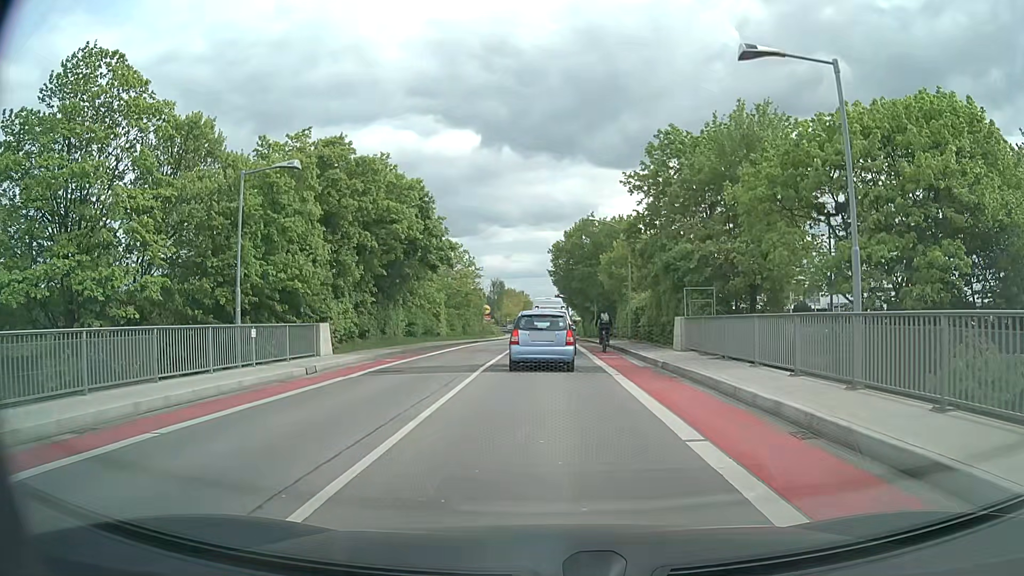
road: tertiary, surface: asphalt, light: Day
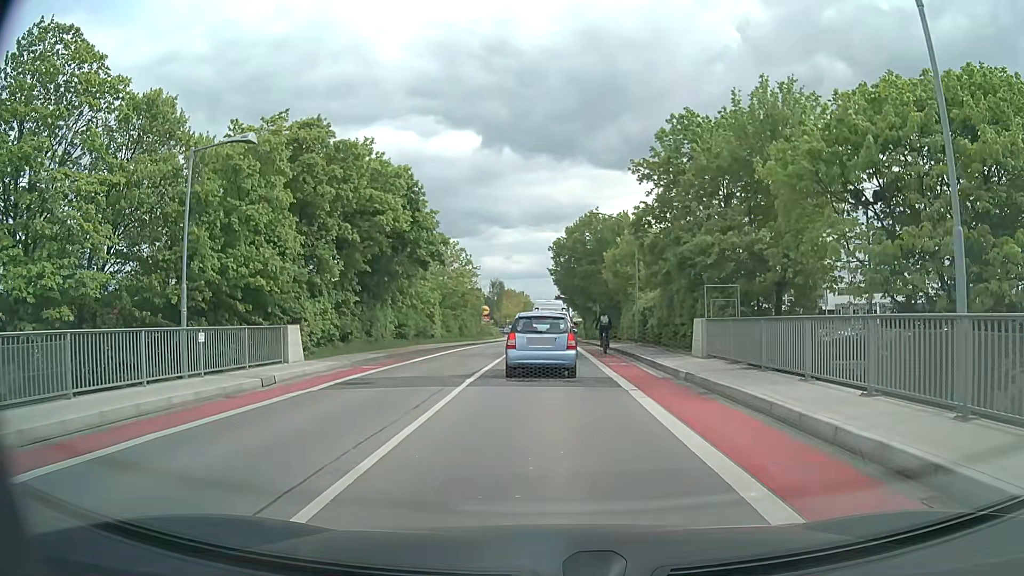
(0.0, +2.9) m; 0°
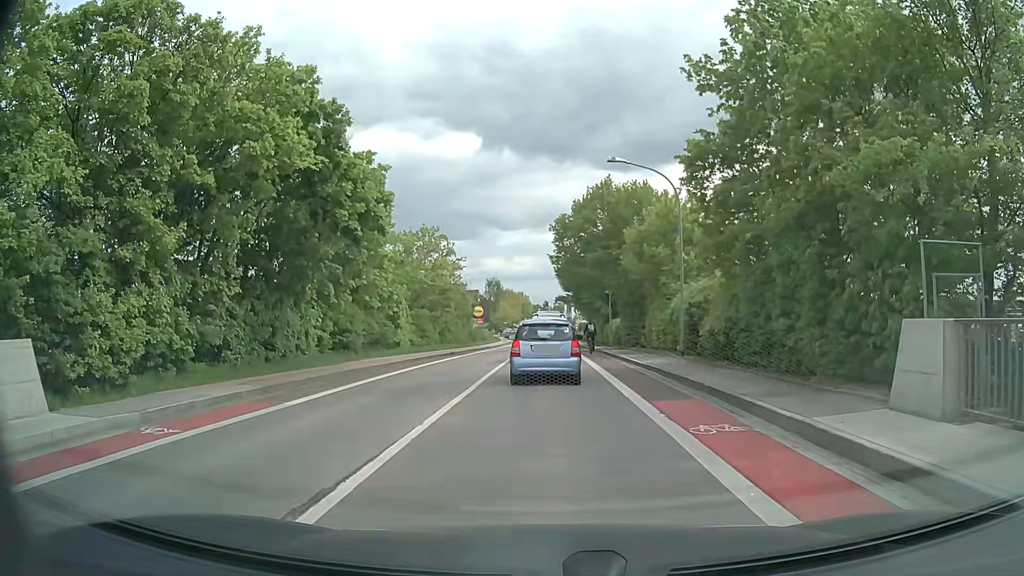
(0.0, +12.3) m; 0°
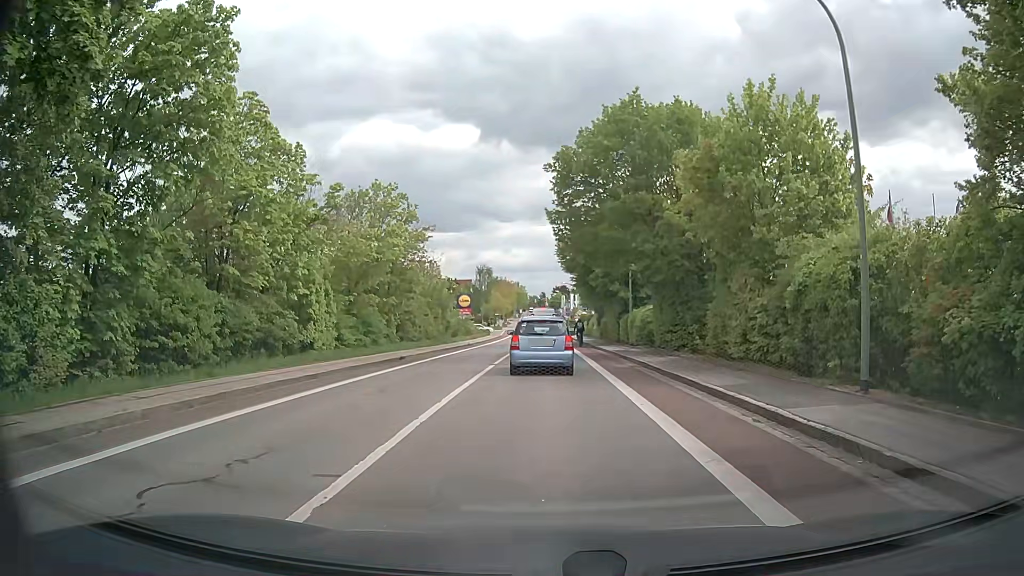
(-0.1, +14.8) m; 0°
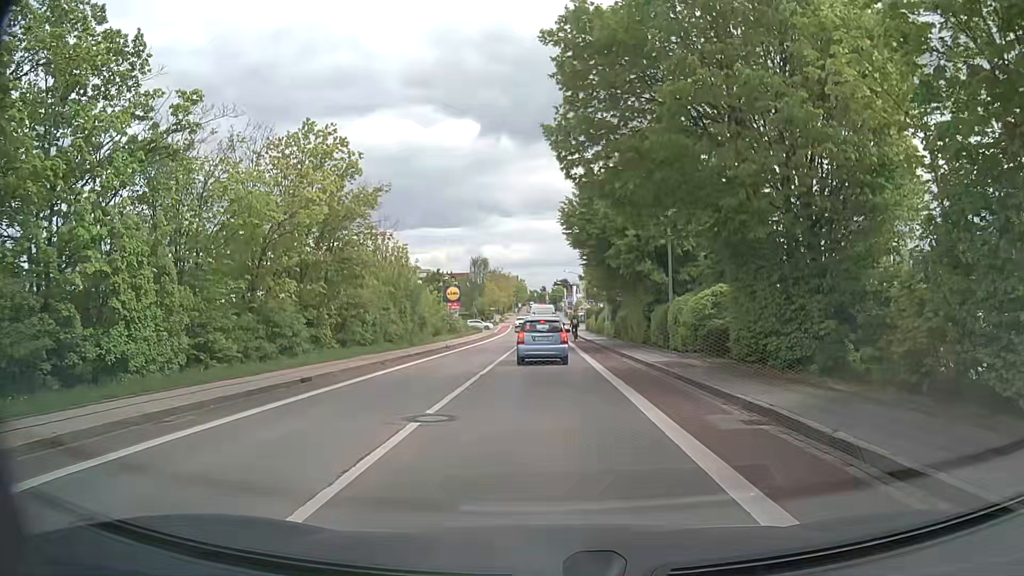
(+0.1, +12.5) m; -1°
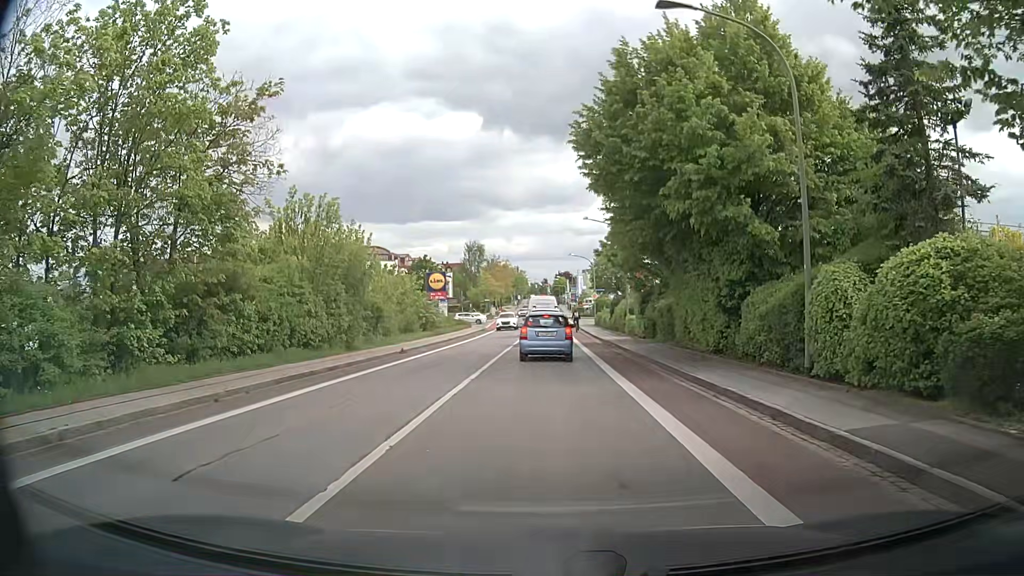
(+0.1, +13.7) m; 0°
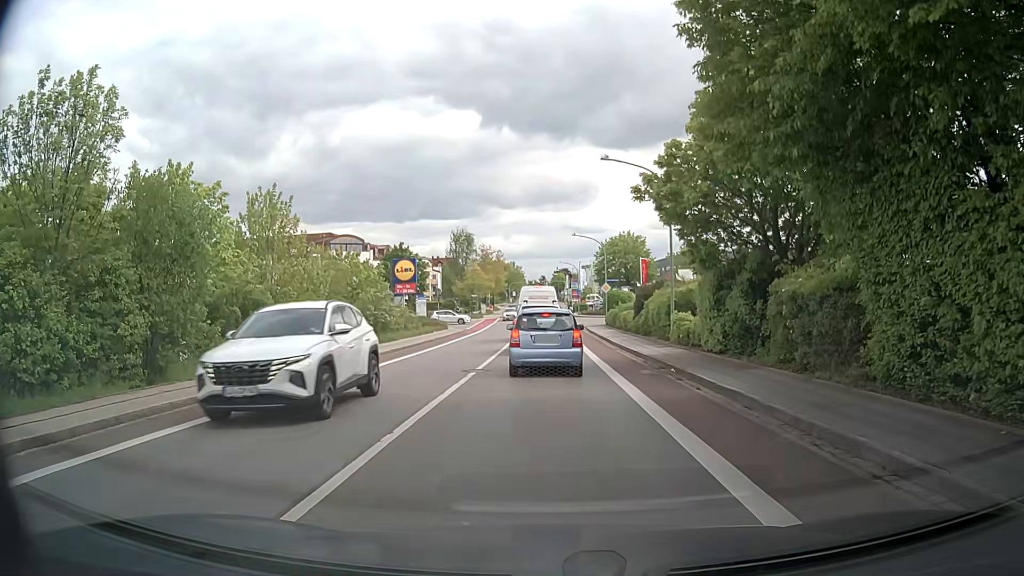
(+0.2, +15.2) m; +1°
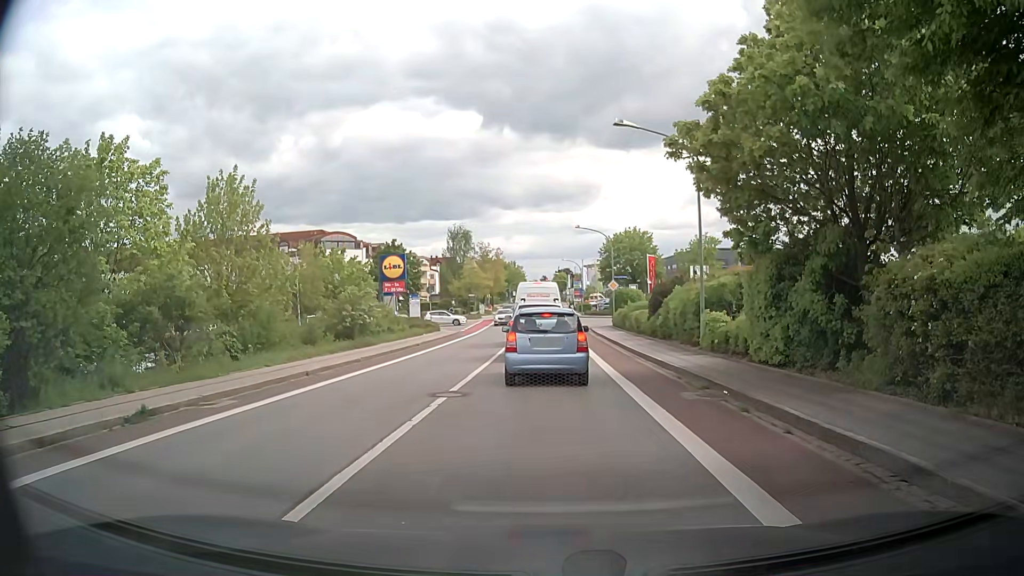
(0.0, +4.7) m; 0°
